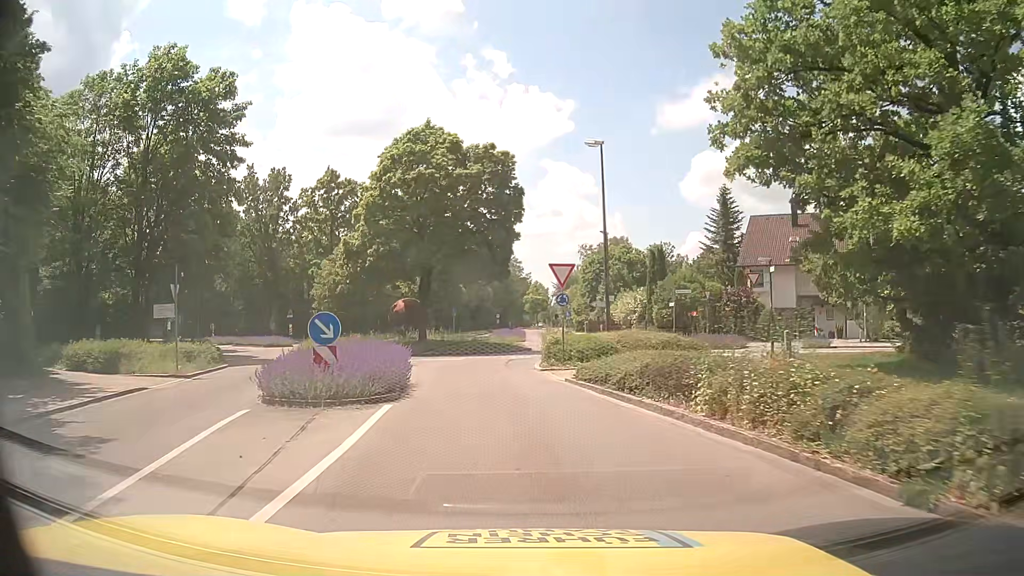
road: tertiary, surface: asphalt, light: Day
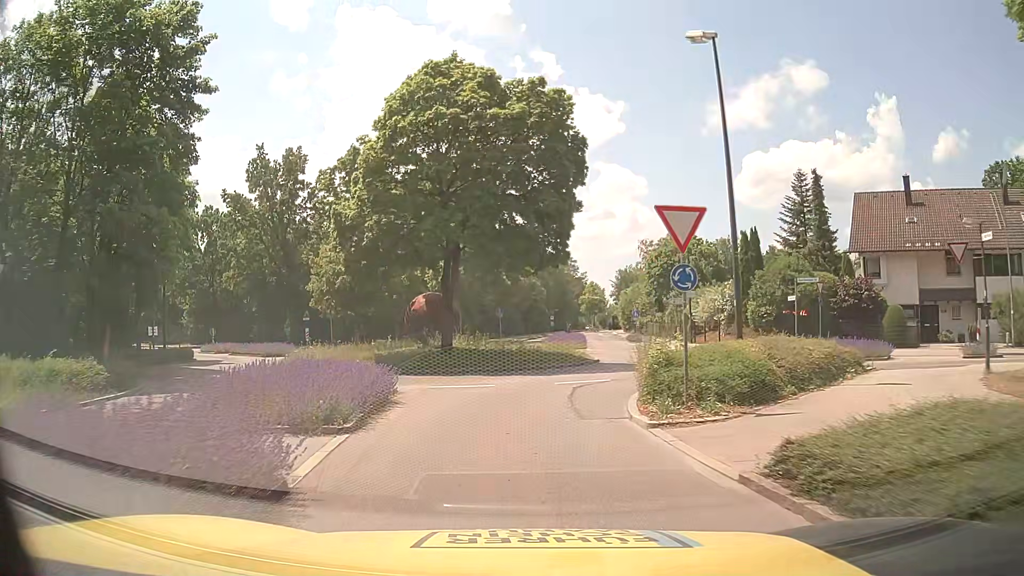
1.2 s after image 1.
(-0.4, +10.1) m; -5°
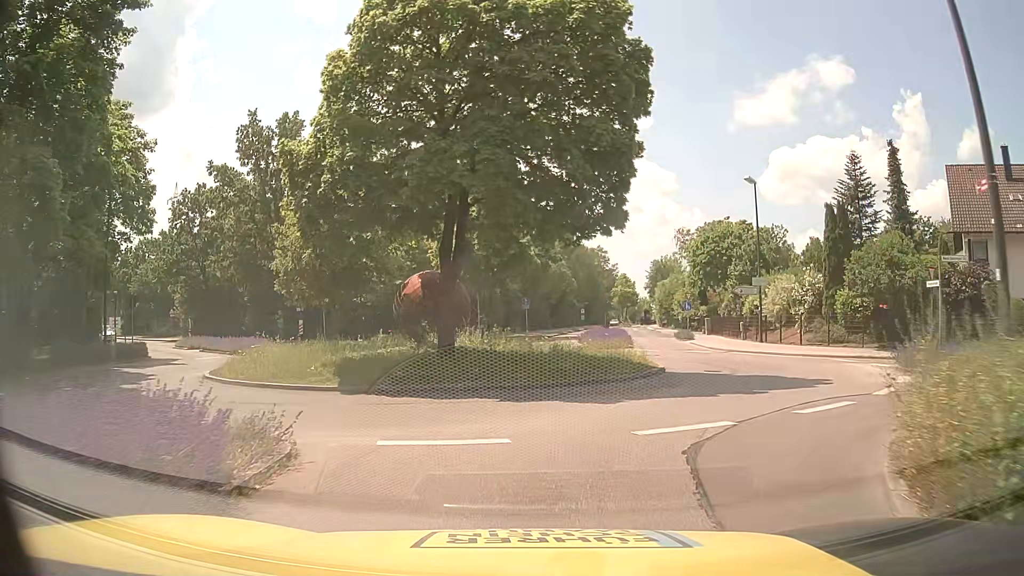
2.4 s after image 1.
(-0.2, +8.0) m; -3°
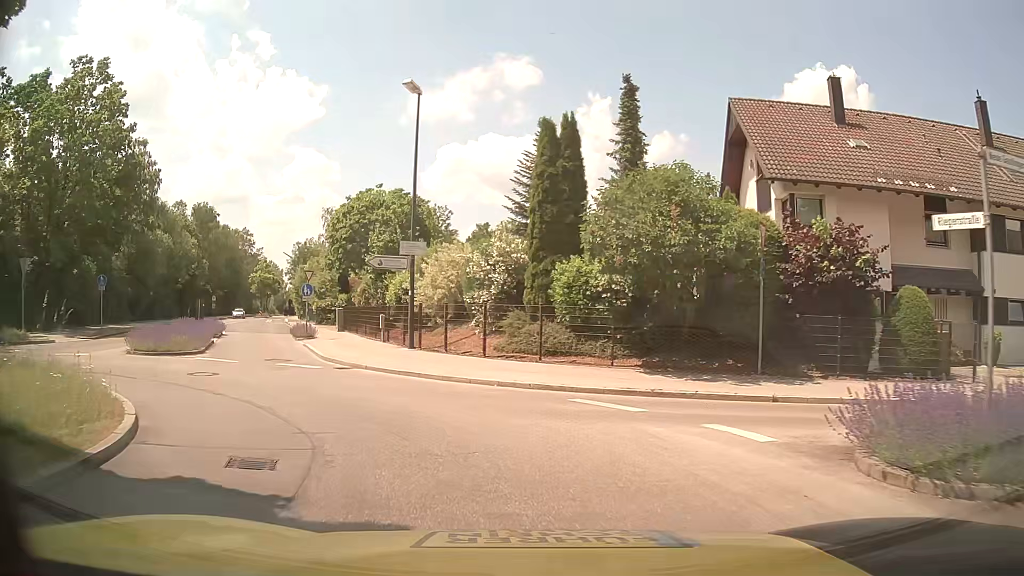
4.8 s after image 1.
(+3.8, +13.0) m; +30°
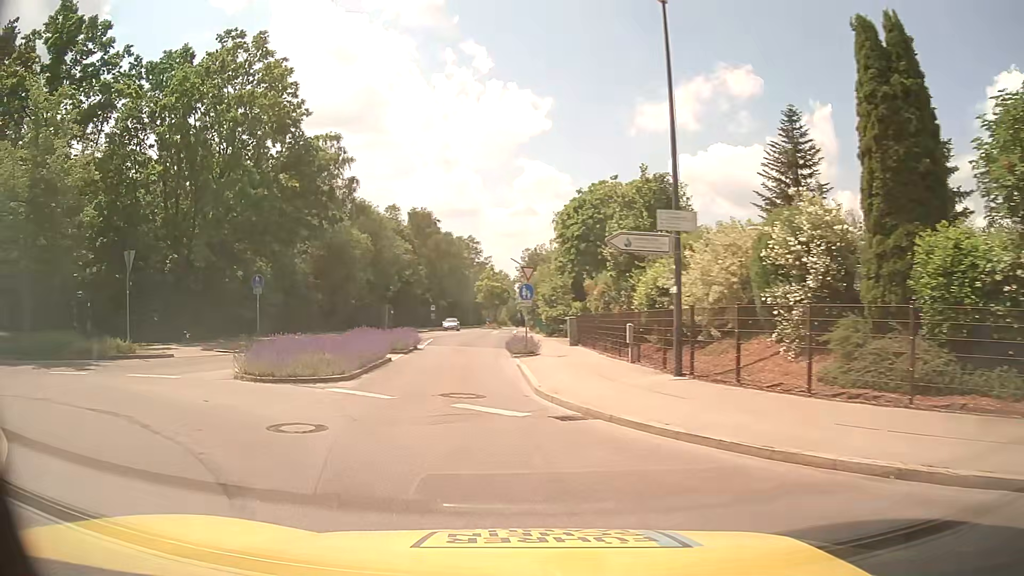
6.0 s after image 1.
(-1.1, +7.3) m; -18°
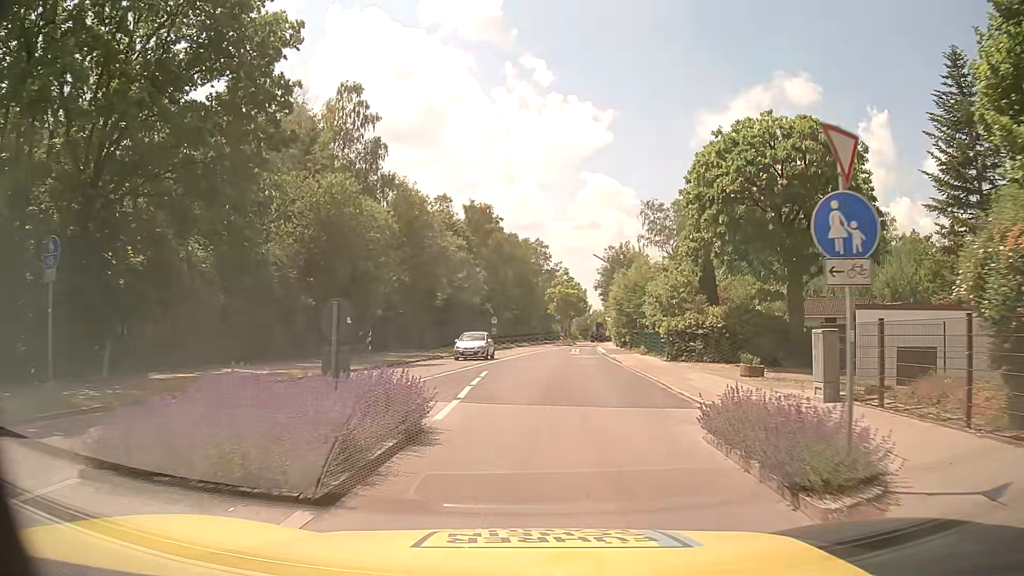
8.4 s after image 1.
(-2.7, +18.0) m; -8°
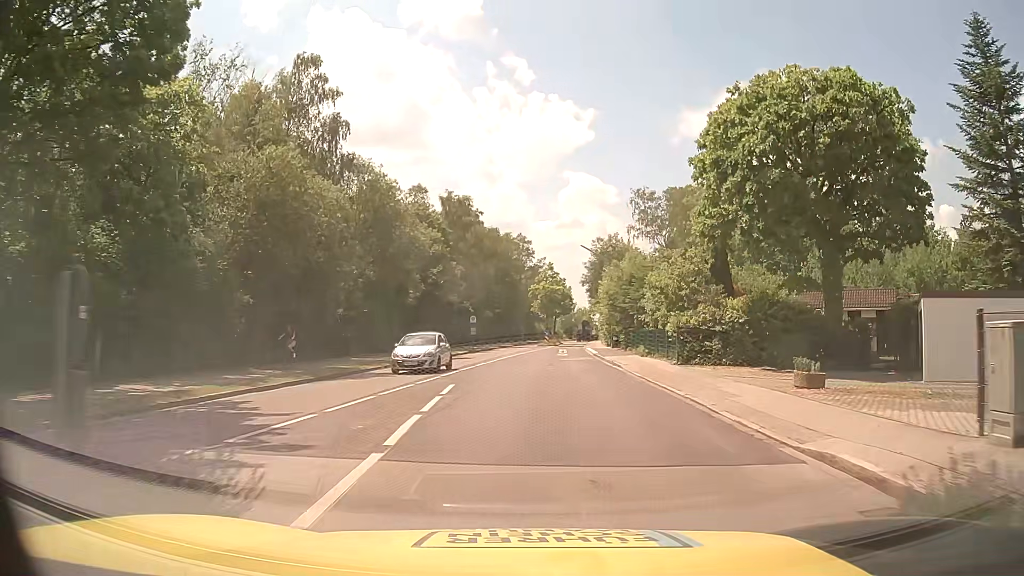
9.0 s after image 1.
(+0.1, +5.6) m; +1°
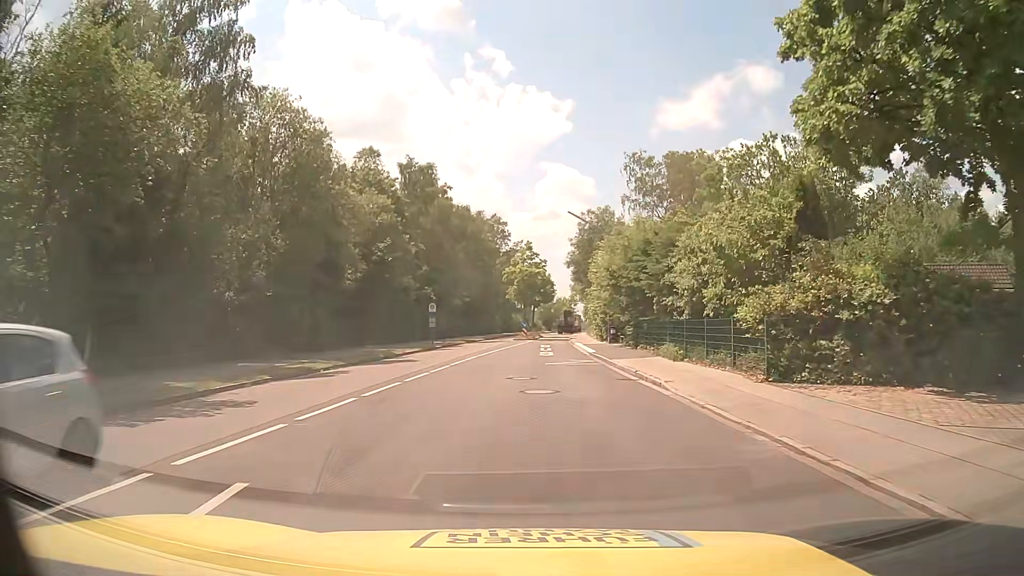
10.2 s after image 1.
(+0.2, +12.3) m; +2°
(0, +10) (0, +20) (+1, +30) (+1, +40) (+1, +50) (+2, +60) (+3, +70) (+3, +80) (+3, +90) (+2, +100) m
